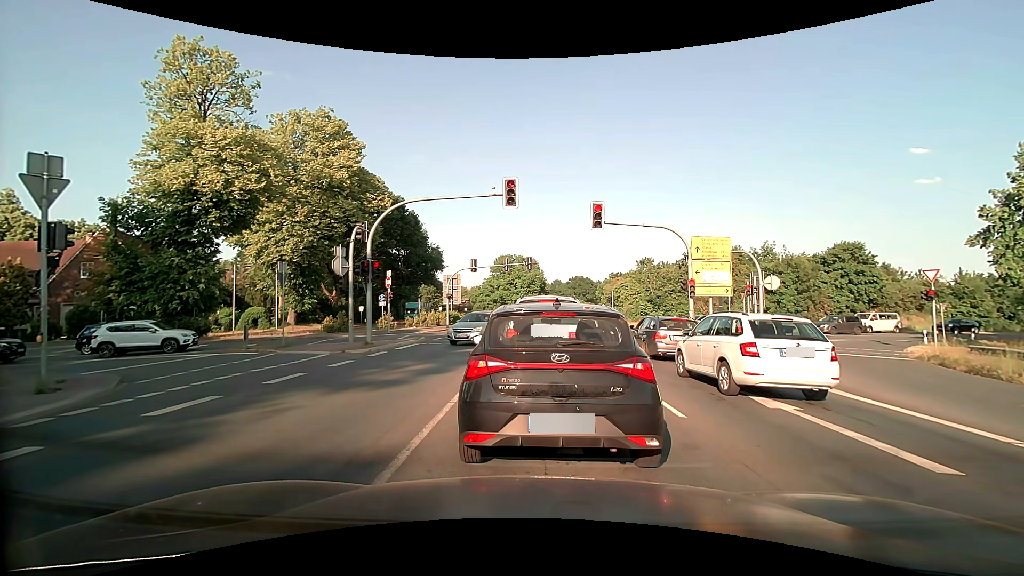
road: primary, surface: asphalt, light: Day
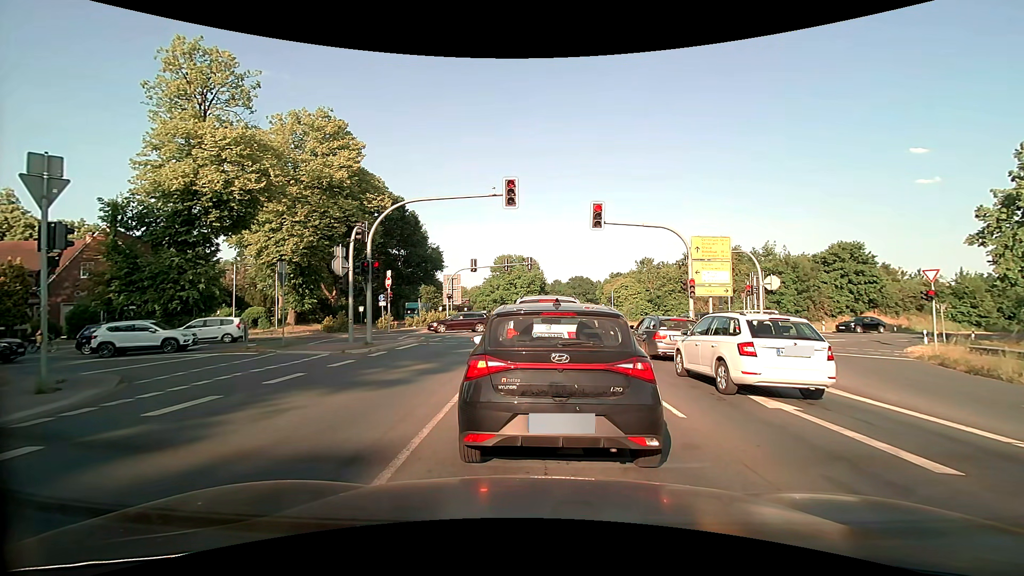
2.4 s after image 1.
(0.0, 0.0) m; 0°
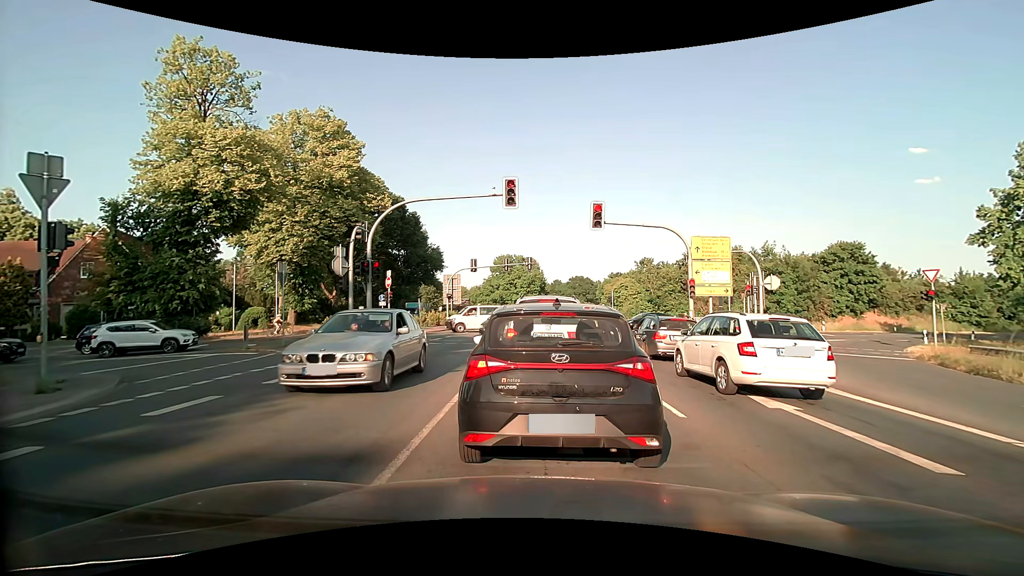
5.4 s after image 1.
(0.0, 0.0) m; 0°
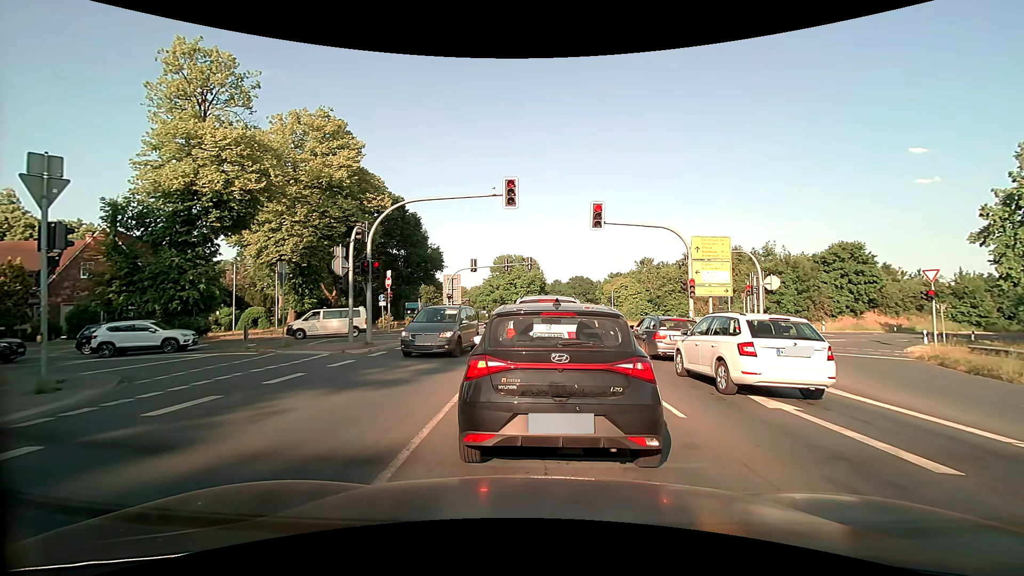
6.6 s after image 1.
(0.0, 0.0) m; 0°
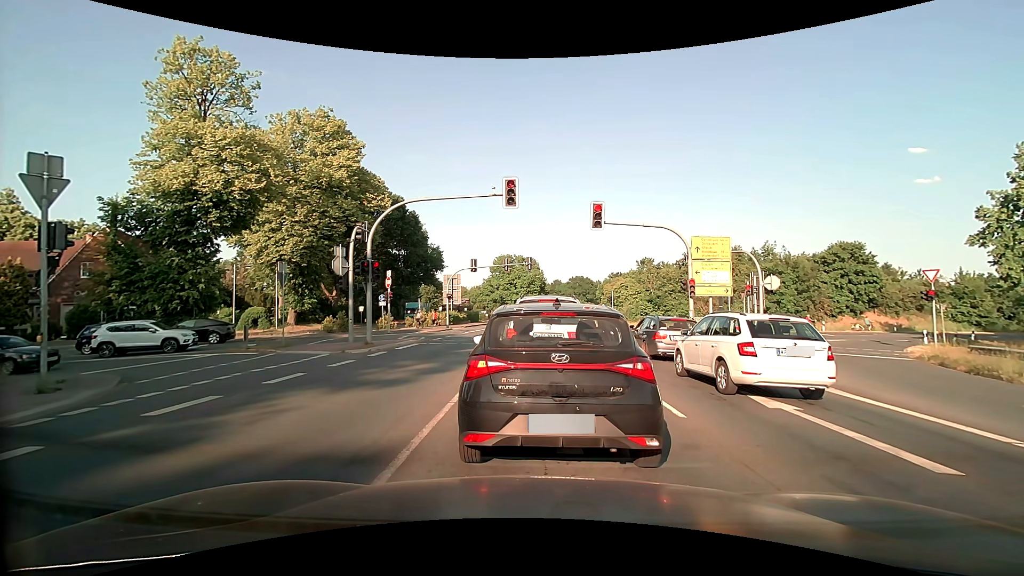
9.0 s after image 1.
(0.0, 0.0) m; 0°
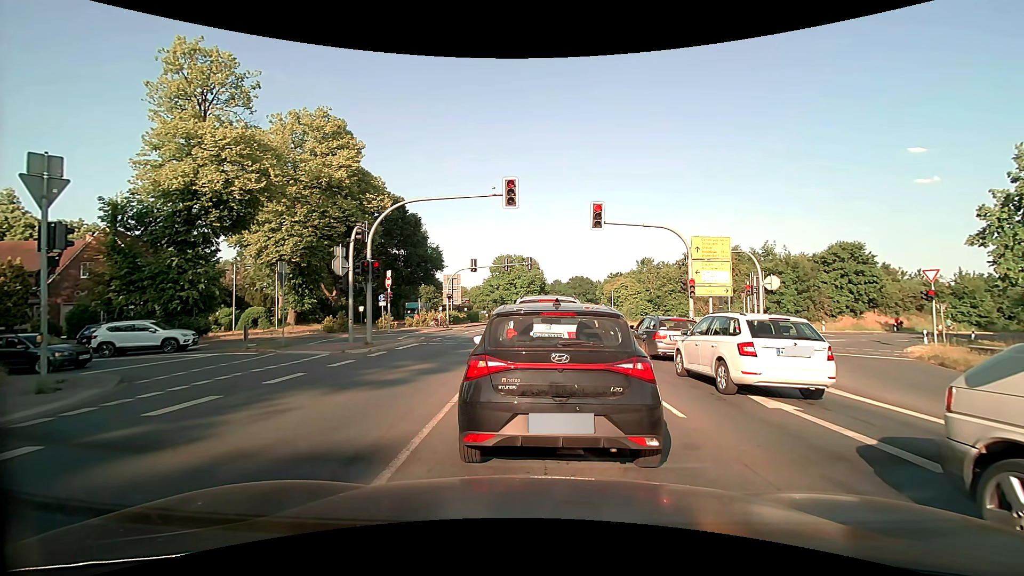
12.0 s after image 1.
(0.0, 0.0) m; 0°
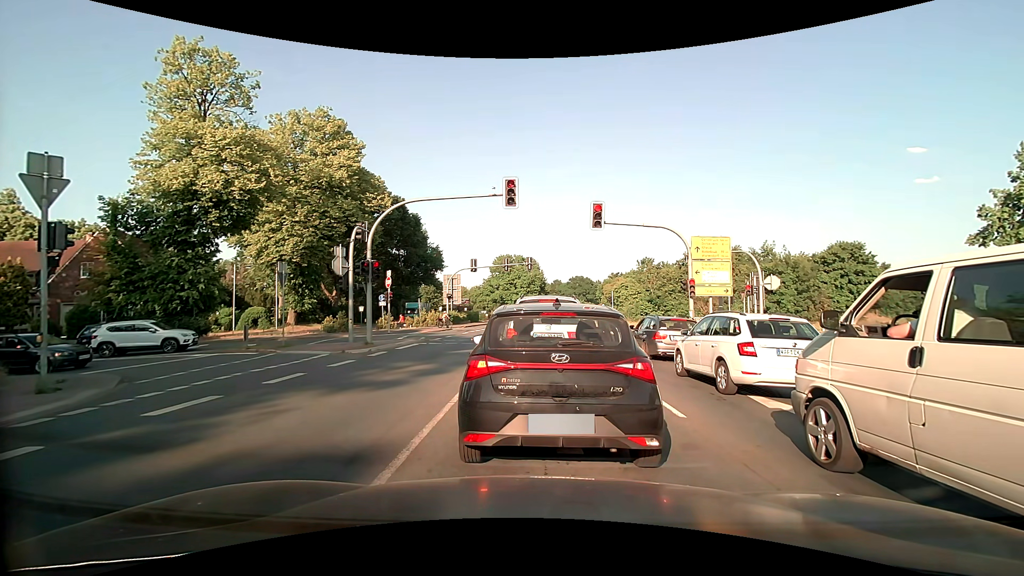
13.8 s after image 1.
(0.0, 0.0) m; 0°
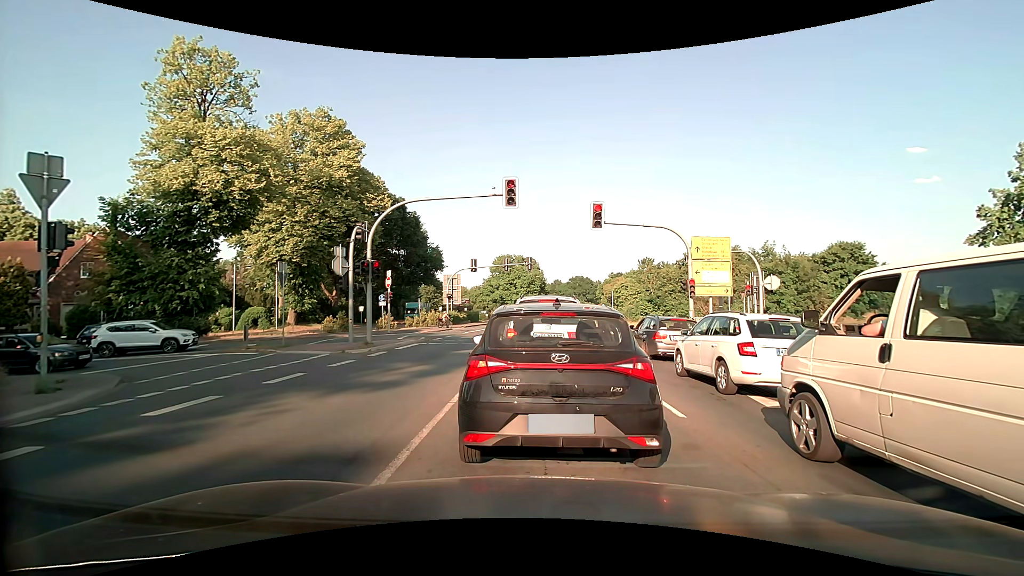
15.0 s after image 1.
(0.0, 0.0) m; 0°
(0, +10) (+1, +20) (-2, +29) (-10, +34) (-20, +34) (-30, +31) (-39, +27) (-49, +24) (-58, +21) (-68, +18) m
